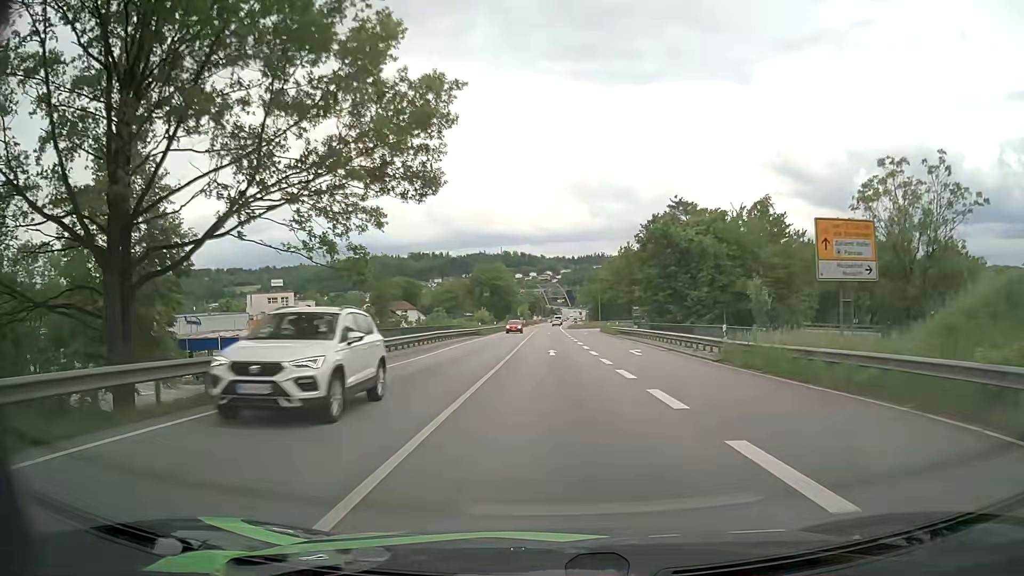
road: primary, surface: asphalt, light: Day
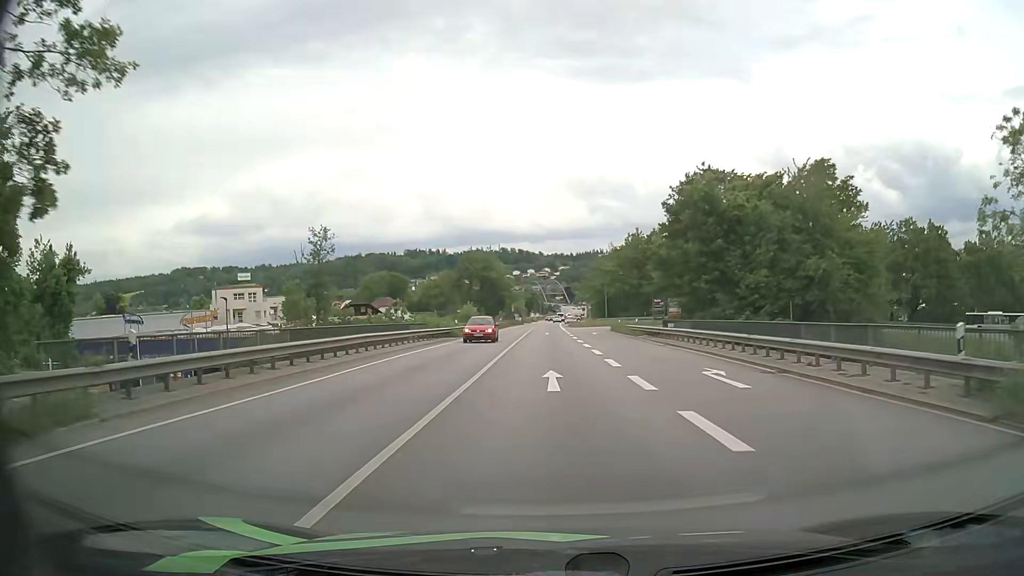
(0.0, +15.7) m; 0°
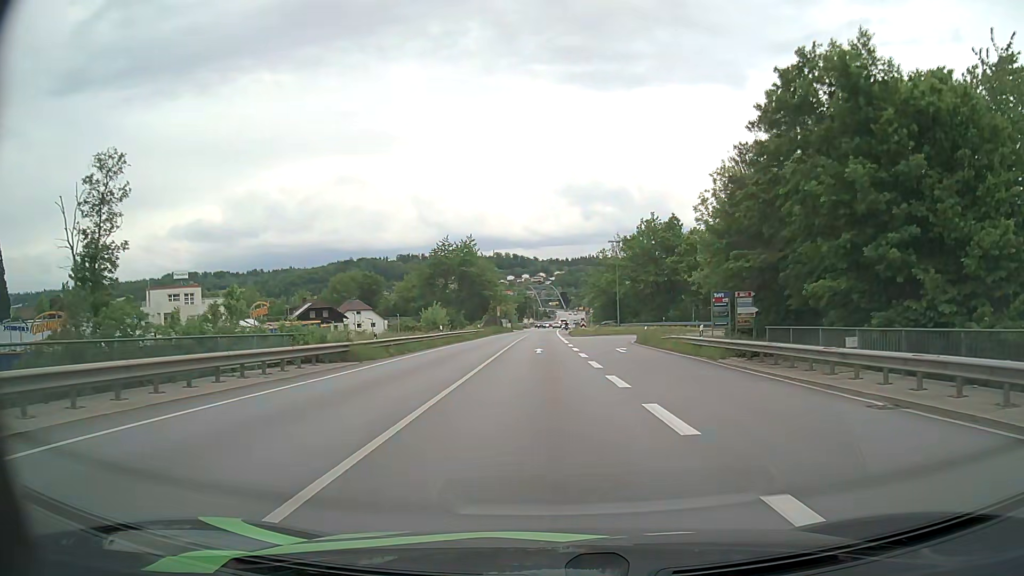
(0.0, +22.8) m; 0°
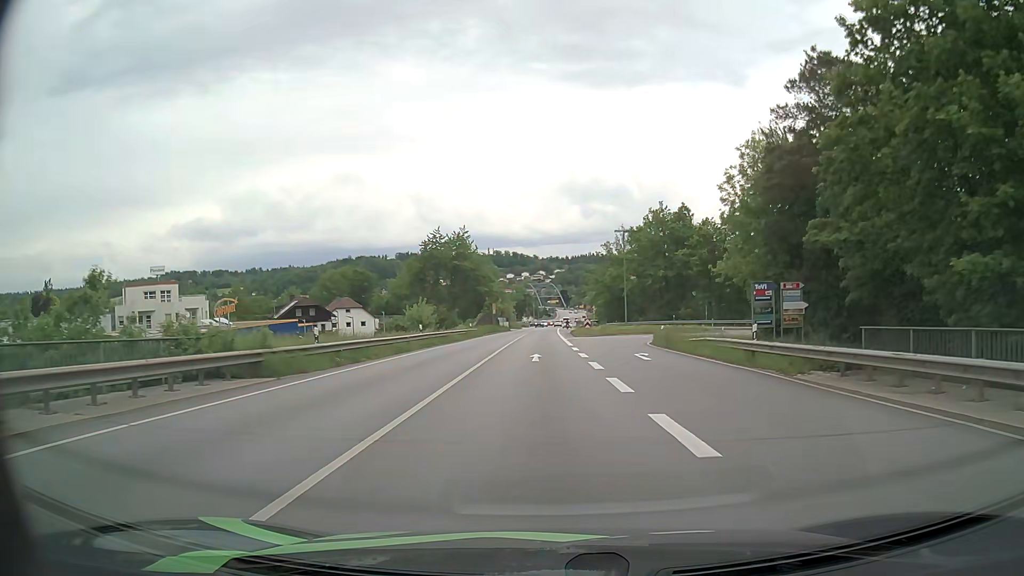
(0.0, +7.3) m; 0°
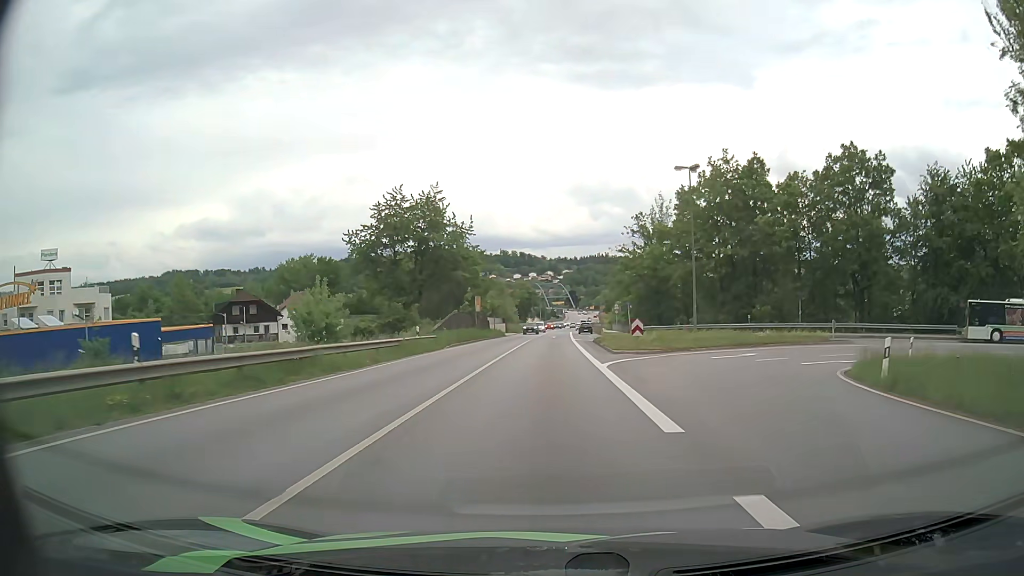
(-0.1, +28.5) m; -1°
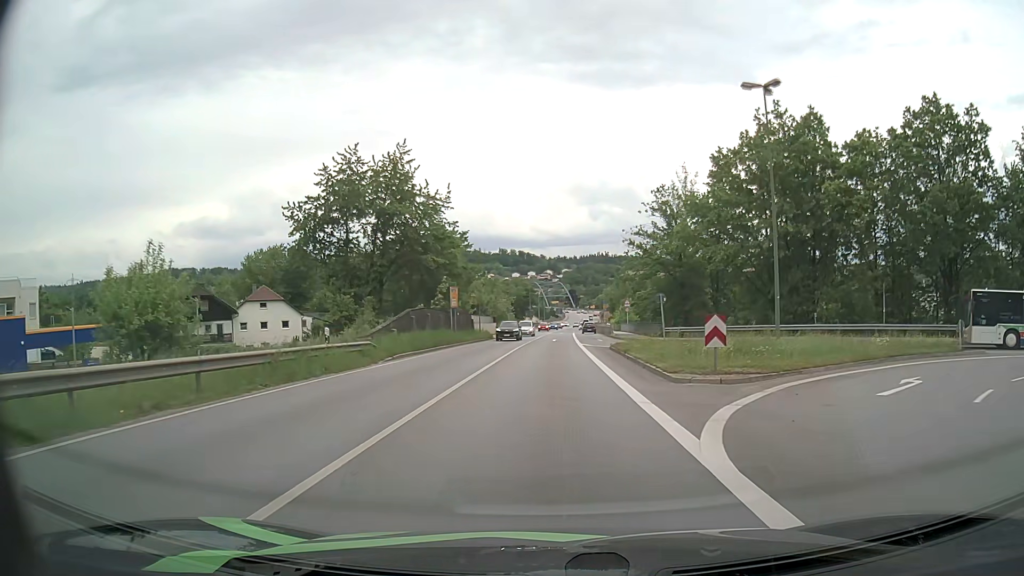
(0.0, +14.3) m; 0°
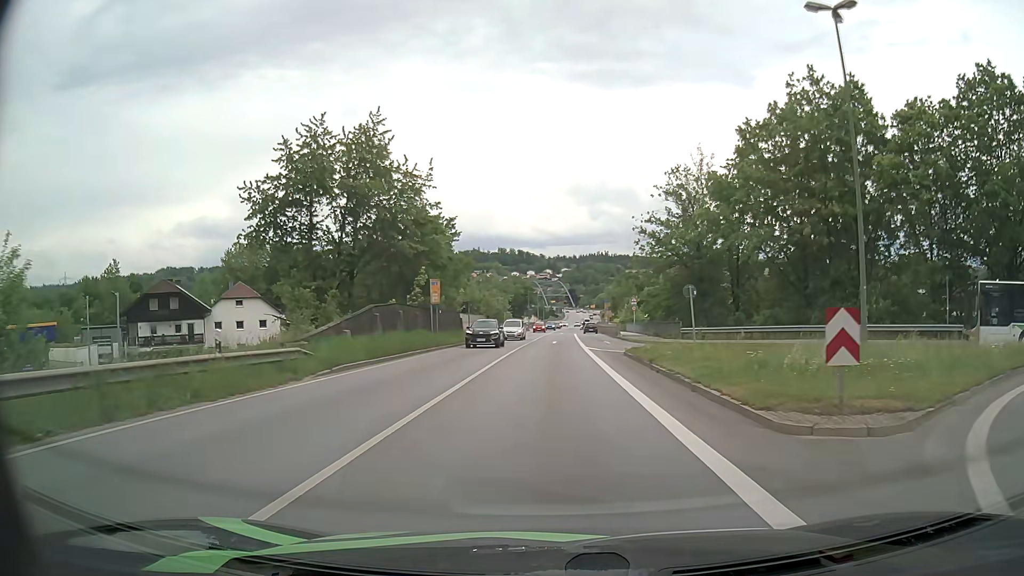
(0.0, +7.2) m; 0°
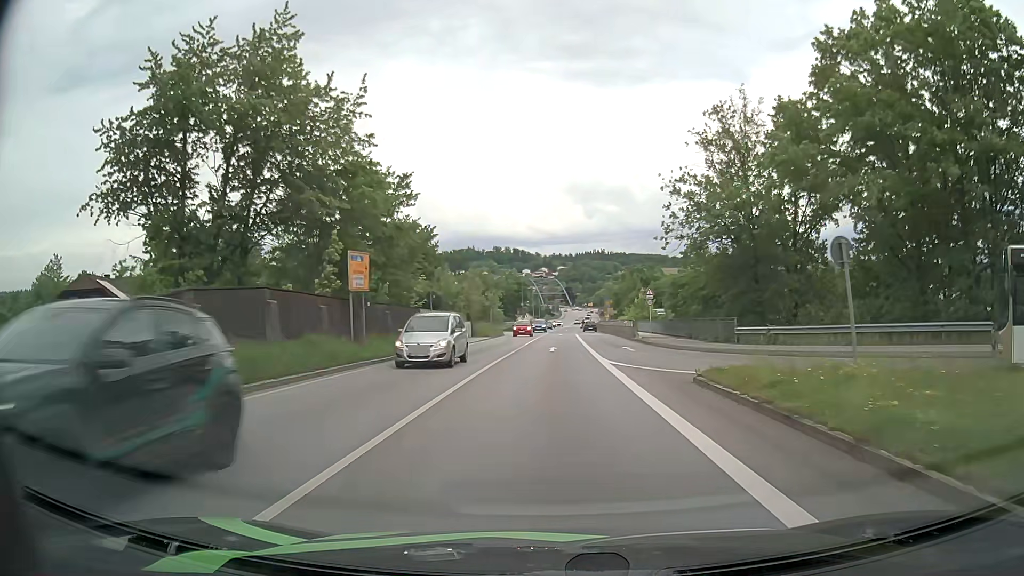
(+0.1, +14.5) m; 0°
(0, +10) (0, +20) (0, +30) (0, +40) (0, +50) (+1, +60) (+1, +70) (+1, +80) (+2, +90) (+2, +100) m
